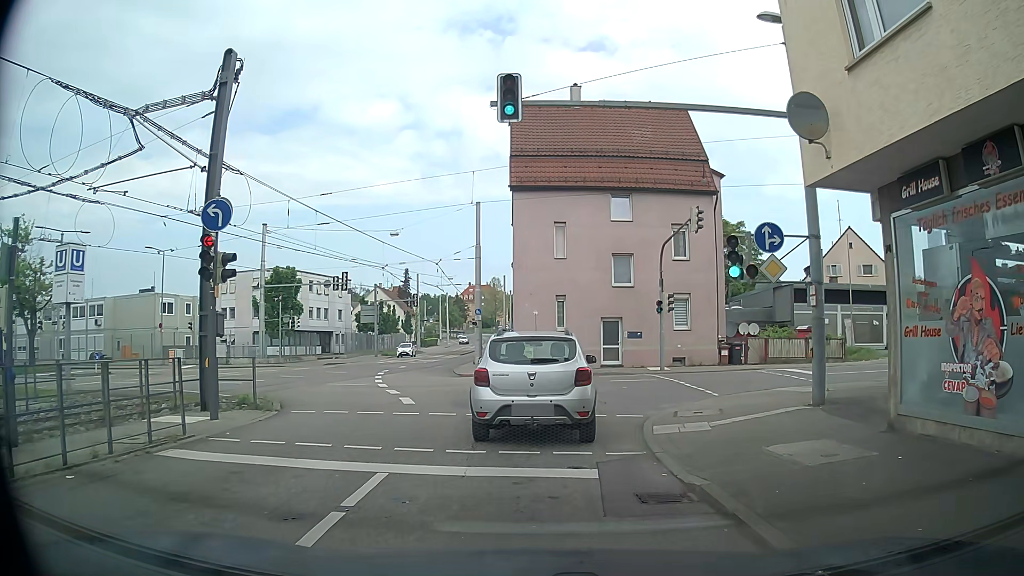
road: tertiary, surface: asphalt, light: Day
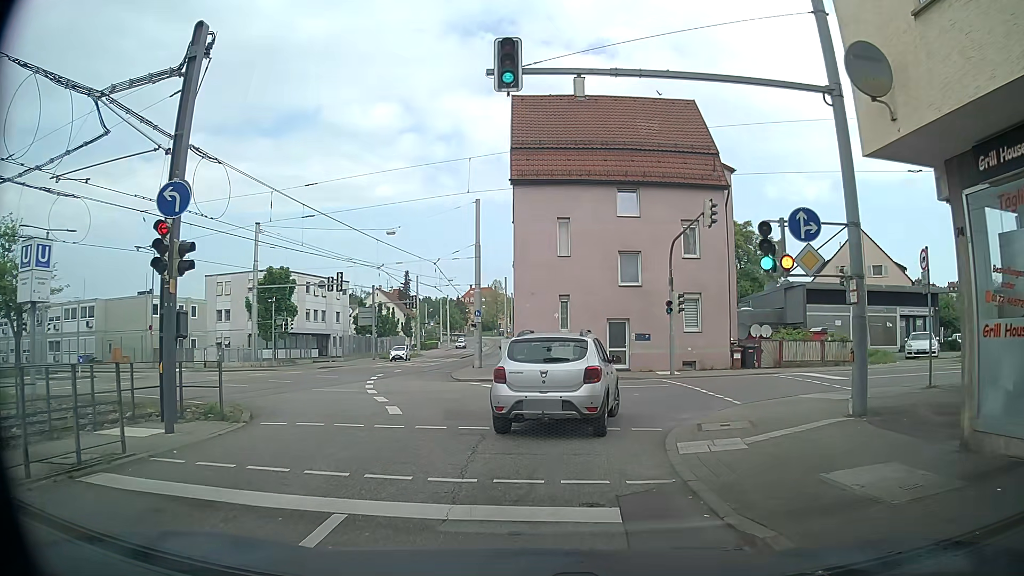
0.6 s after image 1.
(-0.1, +1.9) m; 0°
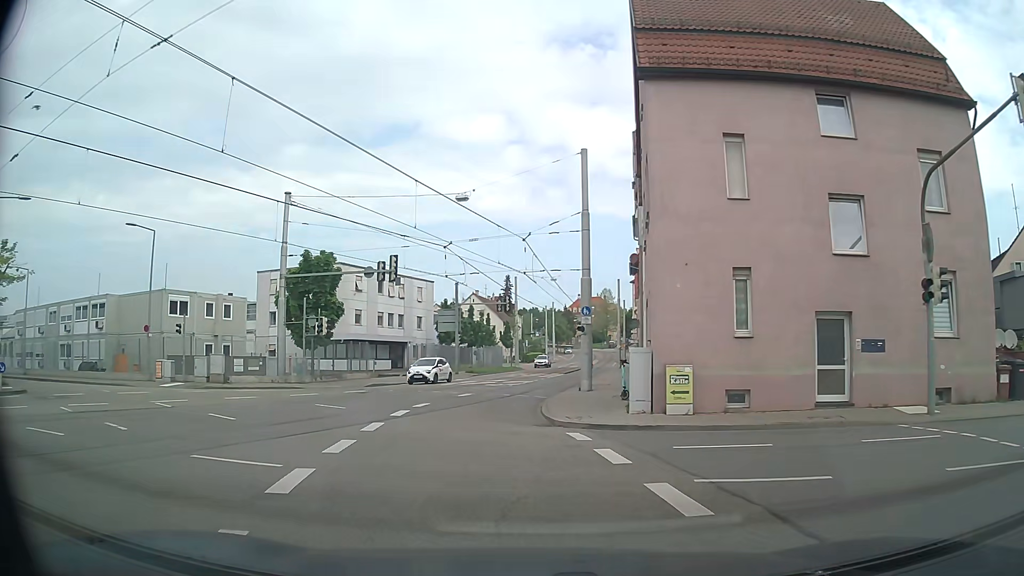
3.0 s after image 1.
(-1.1, +13.4) m; -11°
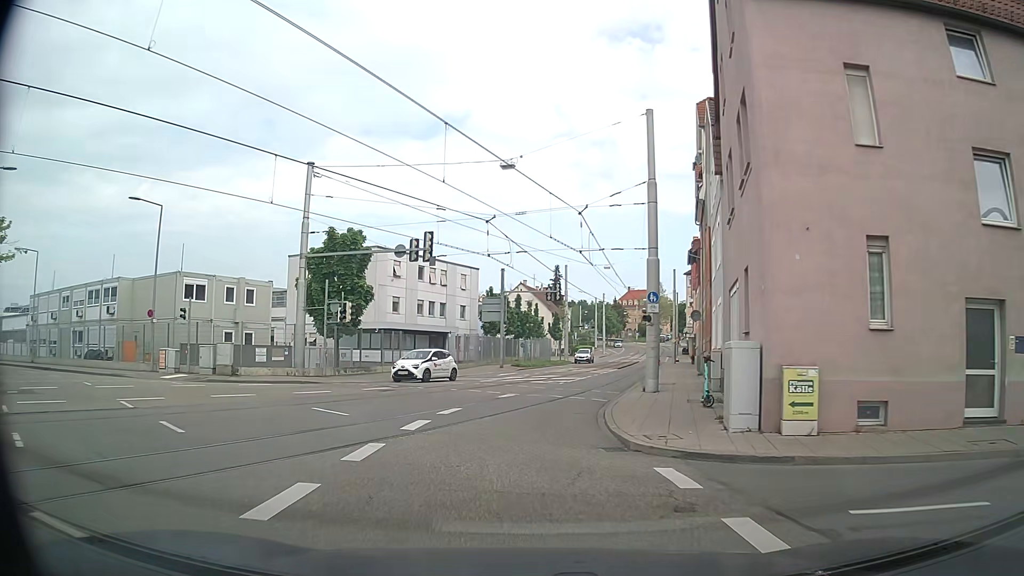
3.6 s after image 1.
(-0.1, +4.5) m; -4°
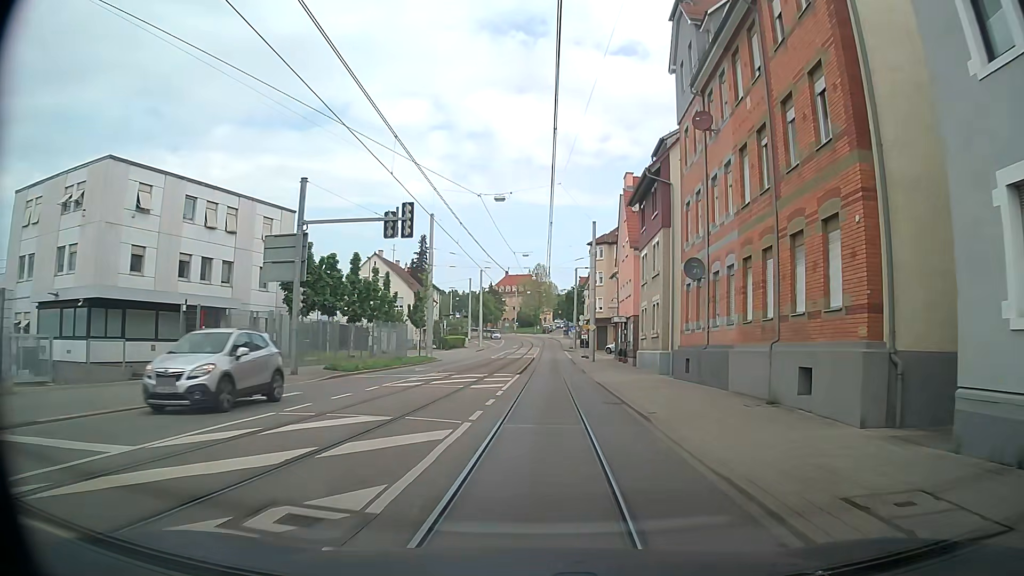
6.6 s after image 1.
(+1.6, +25.7) m; +11°
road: secondary
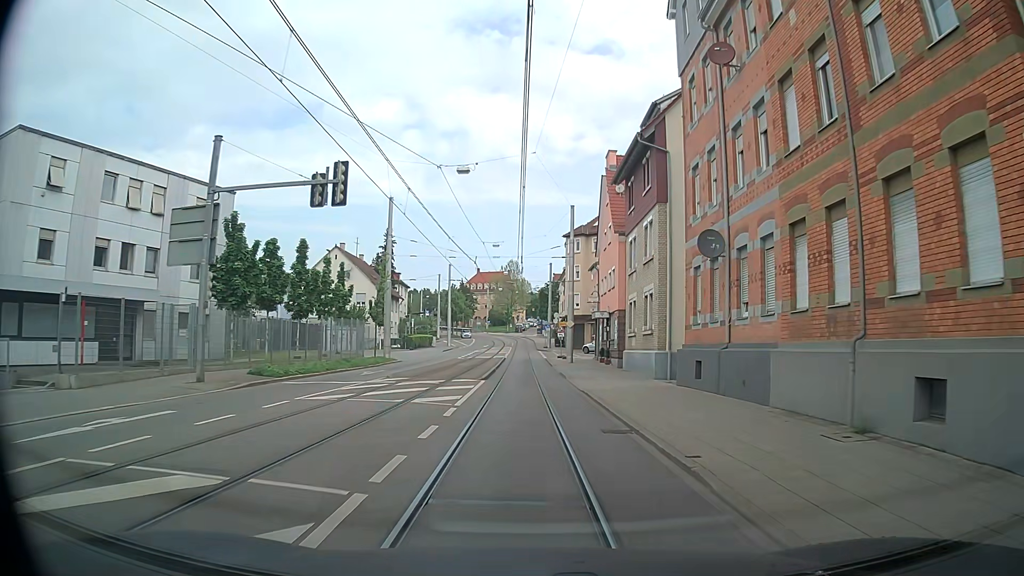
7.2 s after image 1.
(+0.1, +5.6) m; +2°
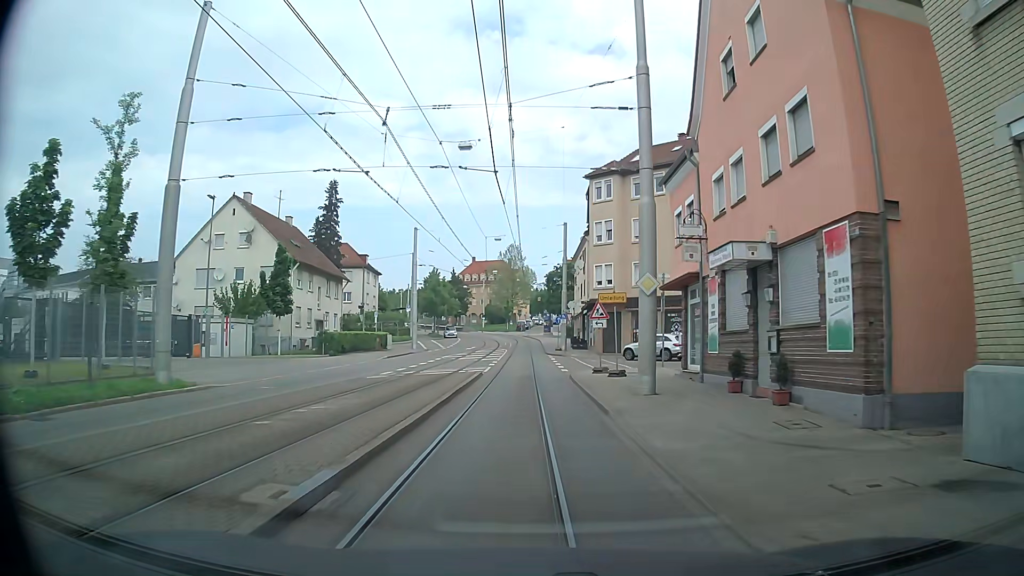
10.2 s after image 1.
(-0.1, +28.8) m; 0°
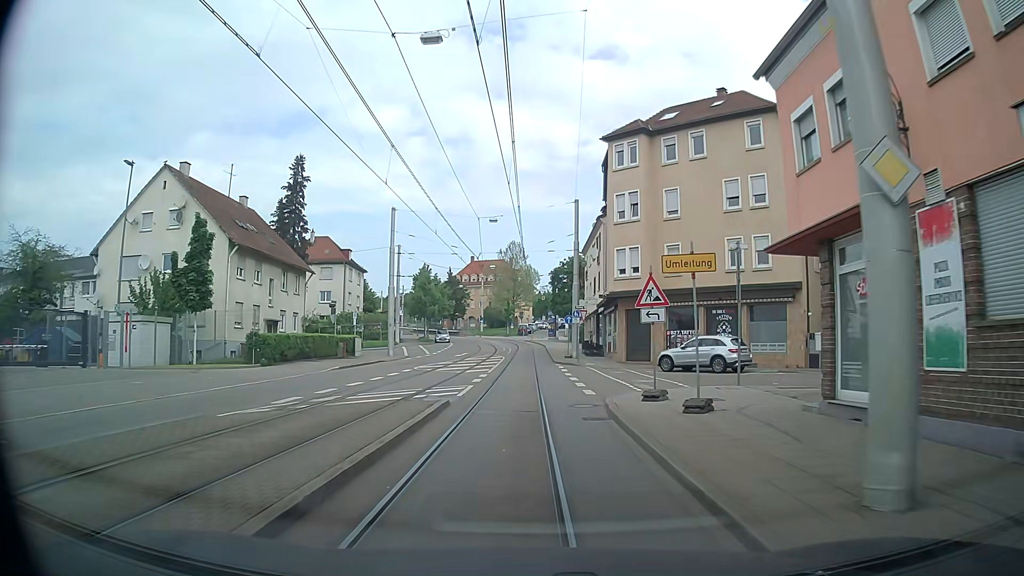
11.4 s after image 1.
(-0.1, +11.0) m; -1°
(0, +10) (0, +20) (0, +30) (0, +40) (0, +50) (0, +60) (0, +70) (-1, +80) (-3, +90) (-6, +99) m
